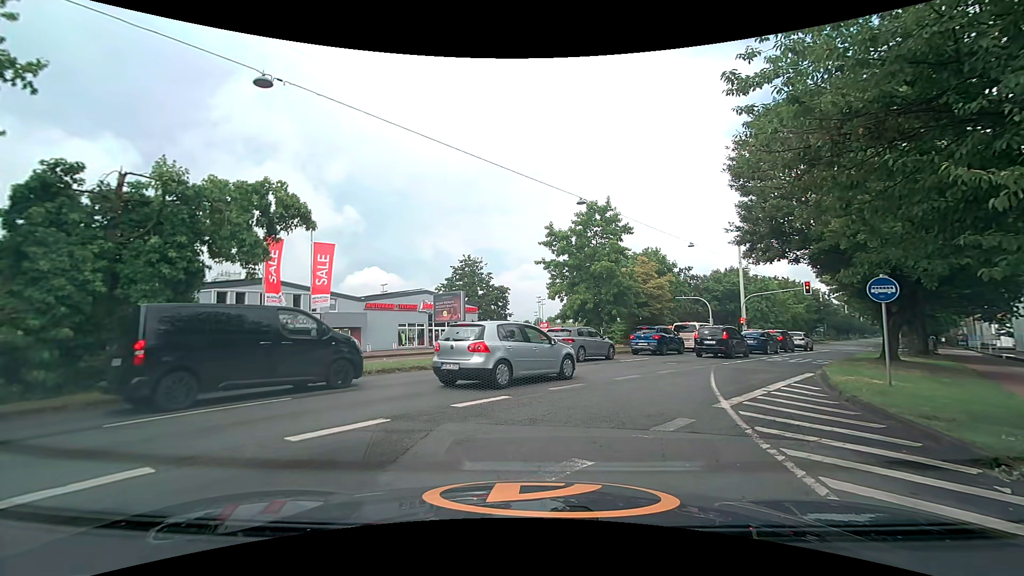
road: primary_link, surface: asphalt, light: Day
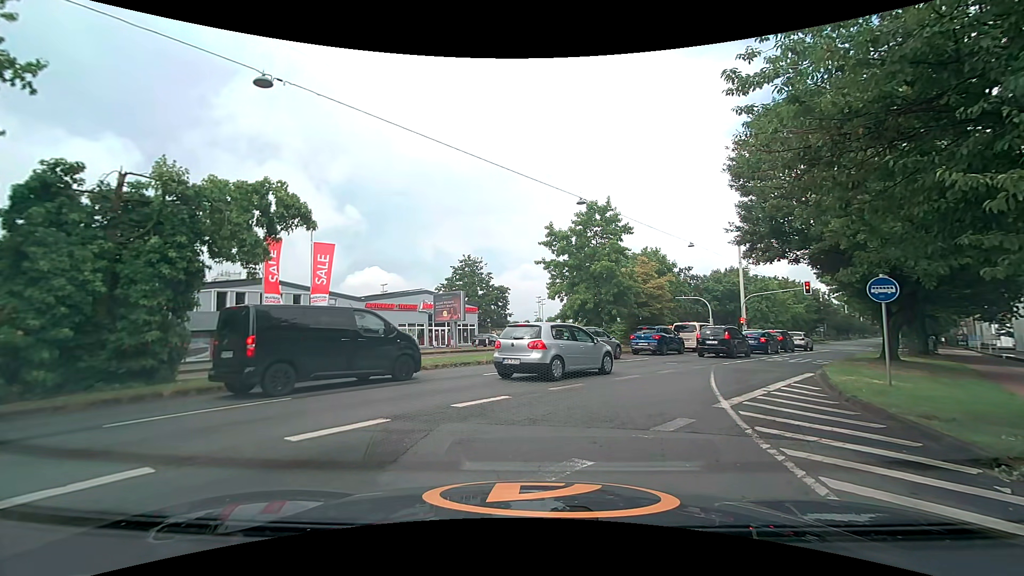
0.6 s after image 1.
(0.0, 0.0) m; 0°
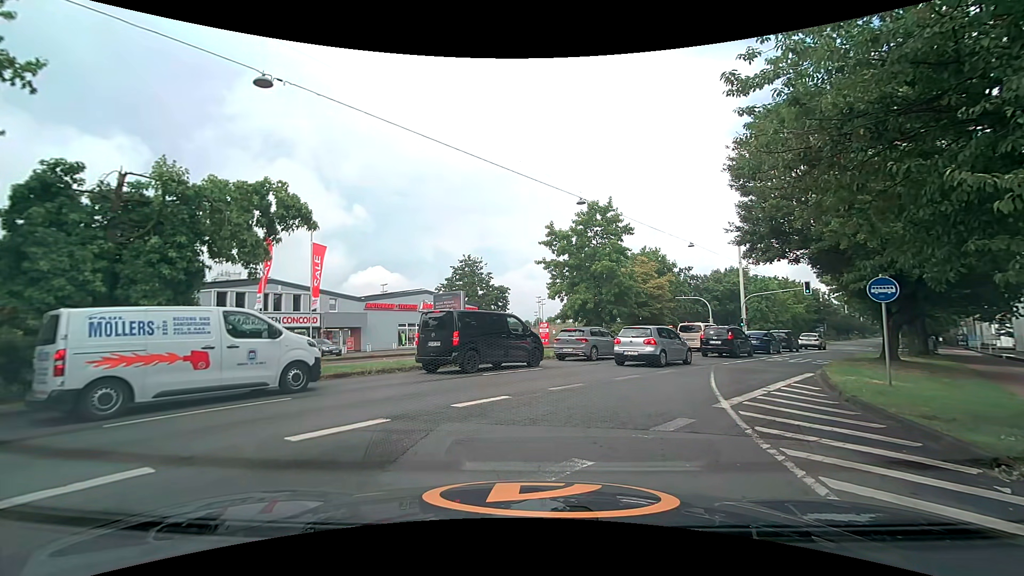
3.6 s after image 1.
(0.0, 0.0) m; 0°
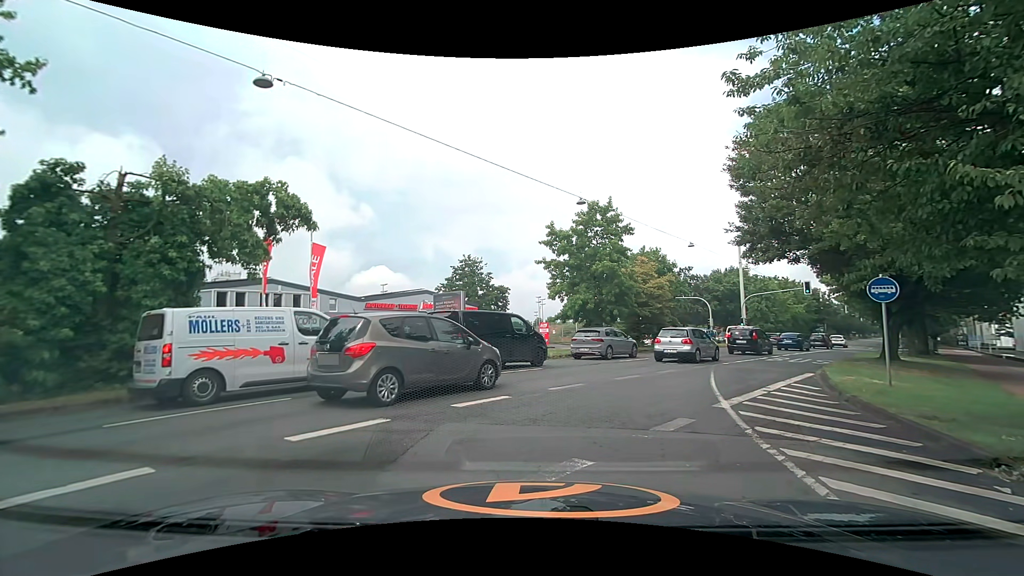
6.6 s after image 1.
(0.0, 0.0) m; 0°
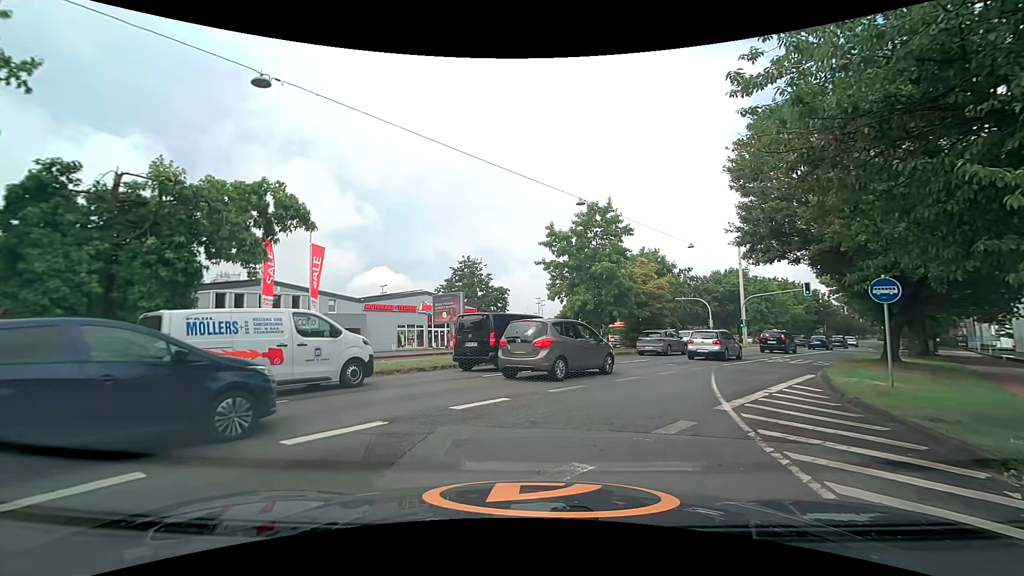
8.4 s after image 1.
(0.0, 0.0) m; 0°
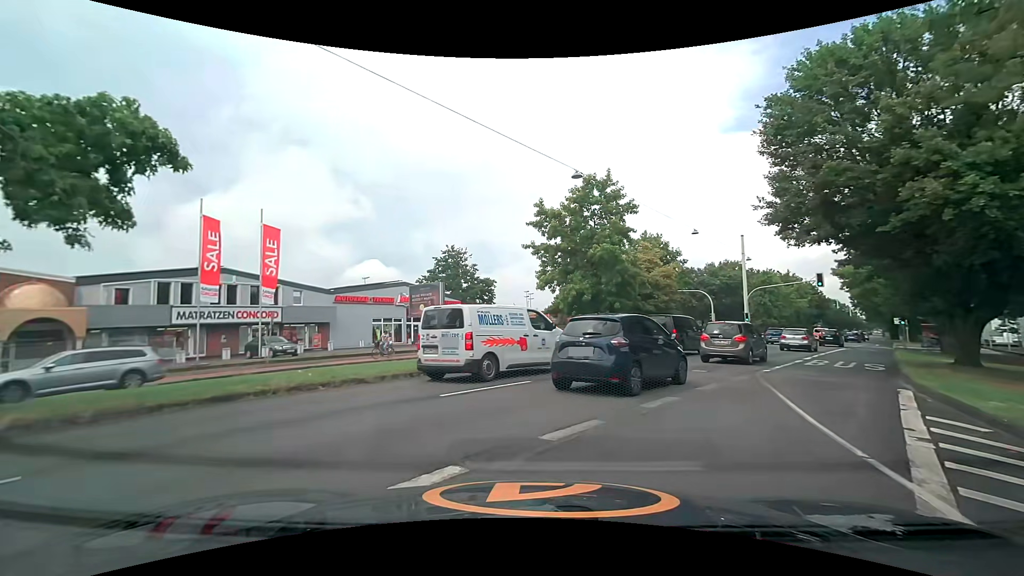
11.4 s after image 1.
(-0.1, +5.0) m; 0°
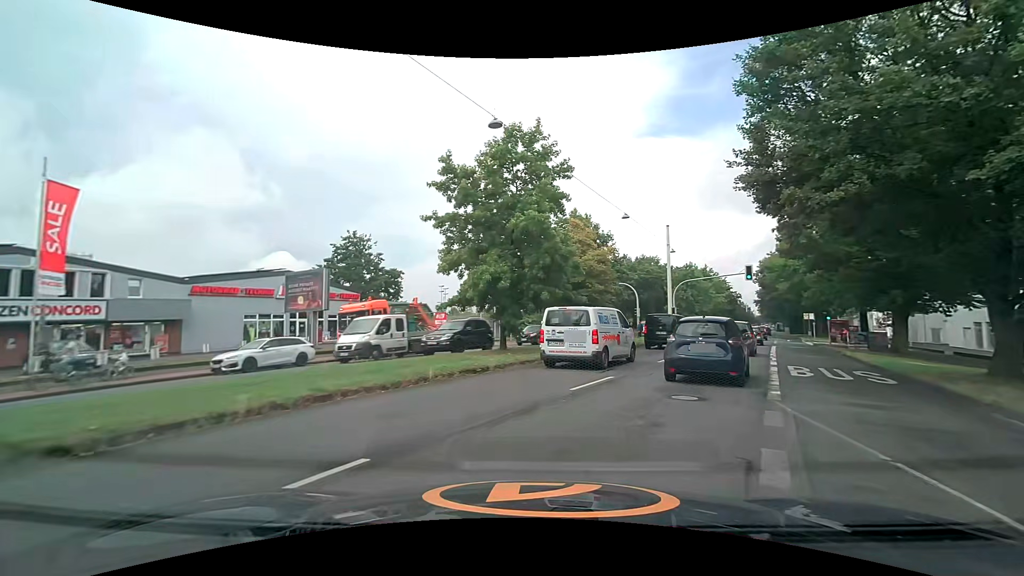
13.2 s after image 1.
(+0.4, +6.8) m; +11°
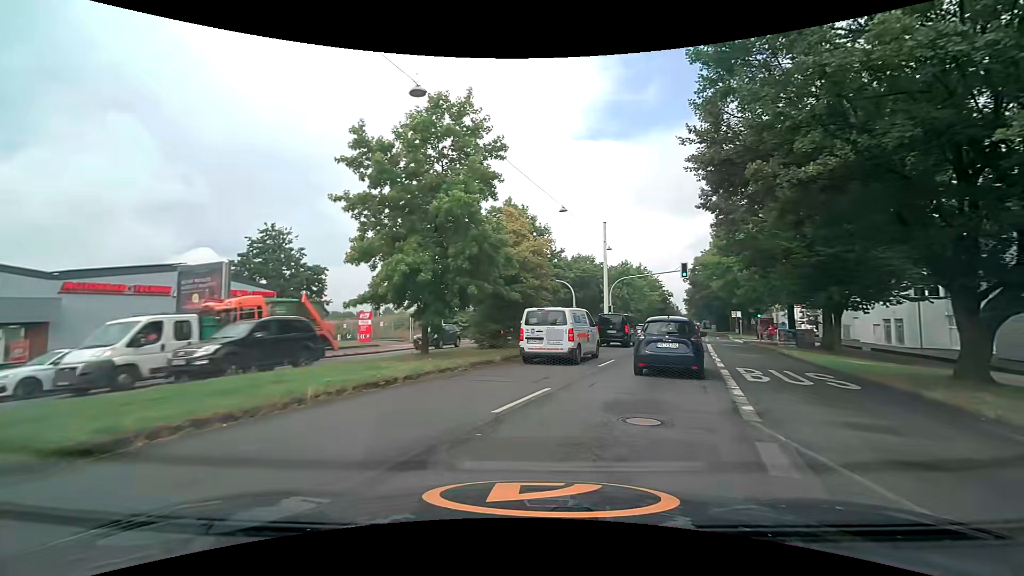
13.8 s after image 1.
(+0.1, +2.7) m; +5°
(+2, +10) (+5, +19) (+8, +29) (+11, +38) (+14, +48) (+17, +57) (+20, +67) (+23, +76) (+26, +86) (+29, +95) m
